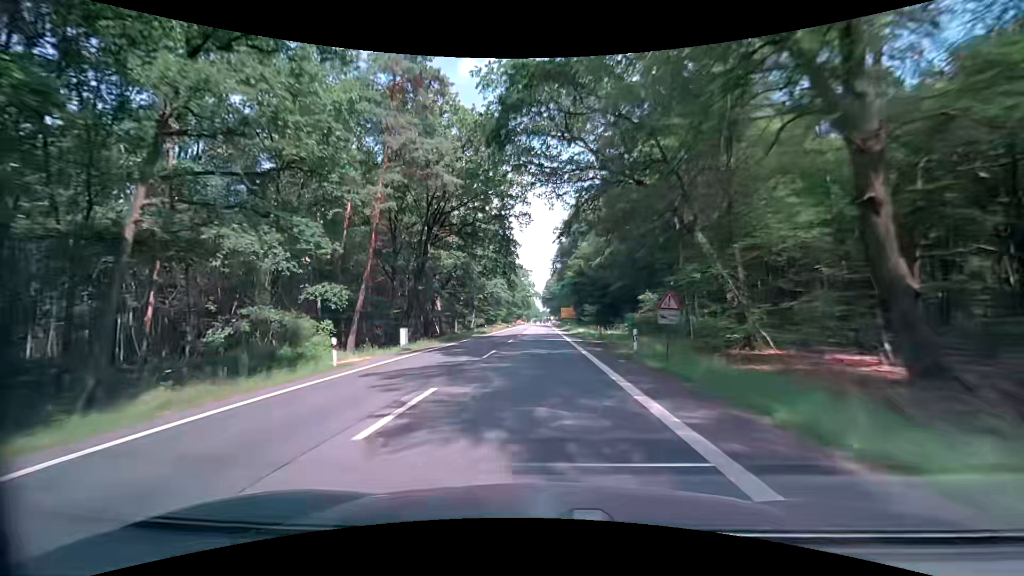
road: secondary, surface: asphalt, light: Day
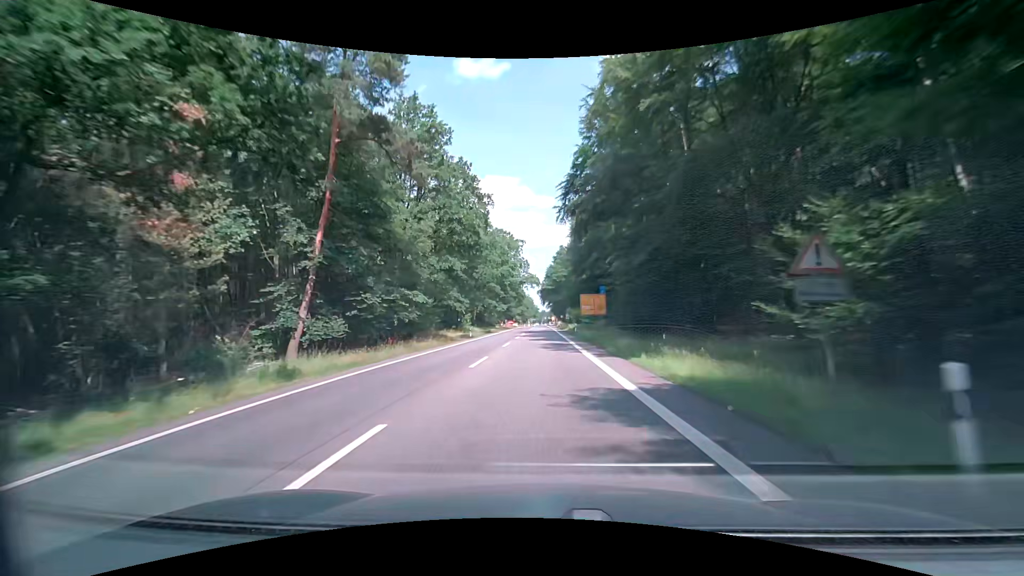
(-0.2, +63.8) m; 0°
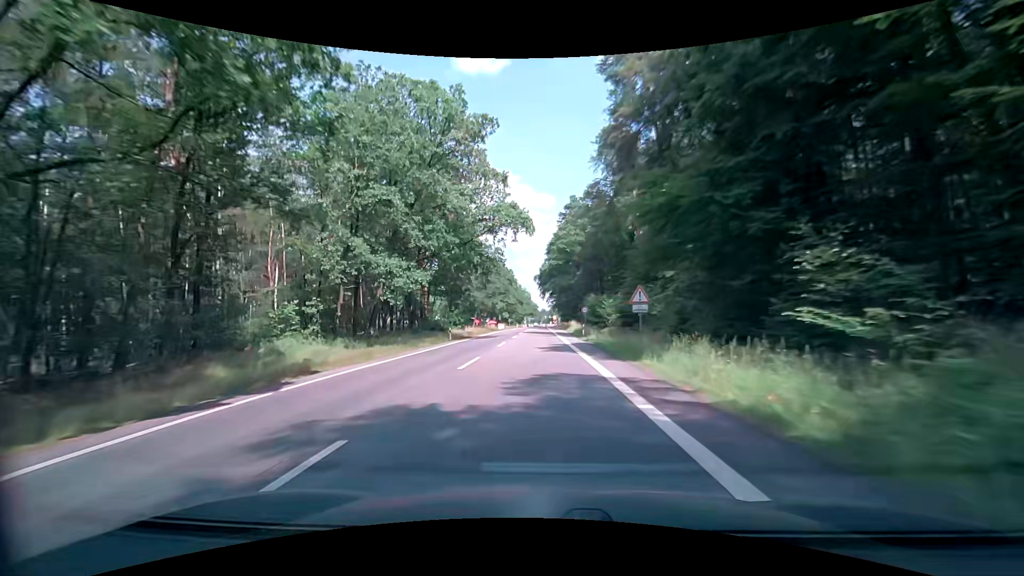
(+0.5, +61.4) m; 0°
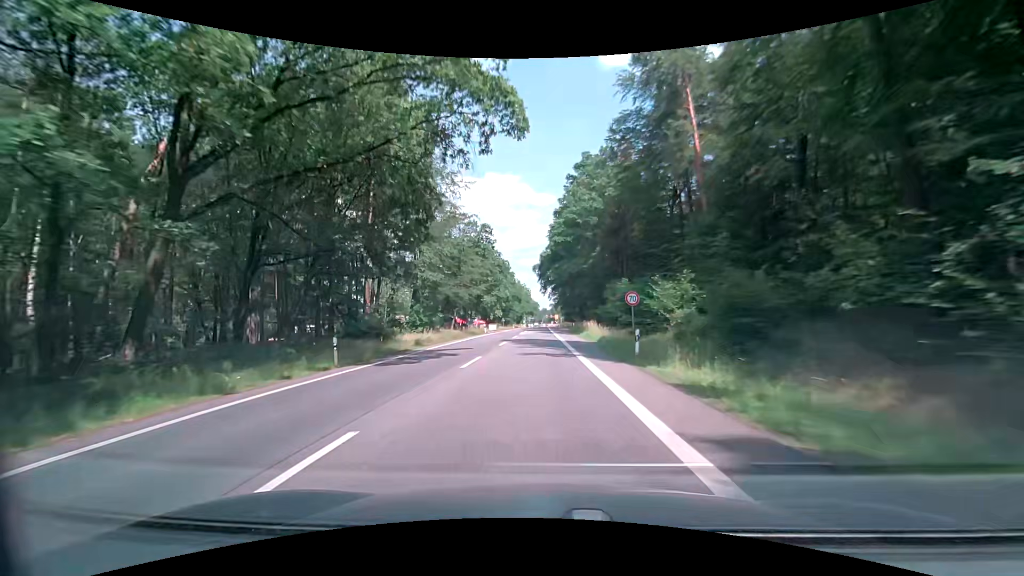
(0.0, +23.9) m; 0°
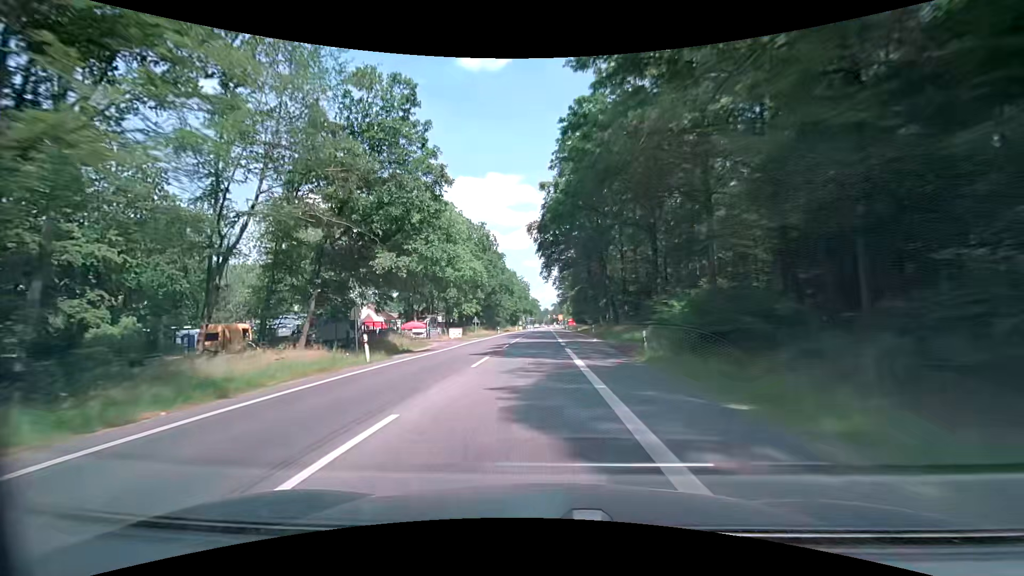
(0.0, +46.6) m; 0°
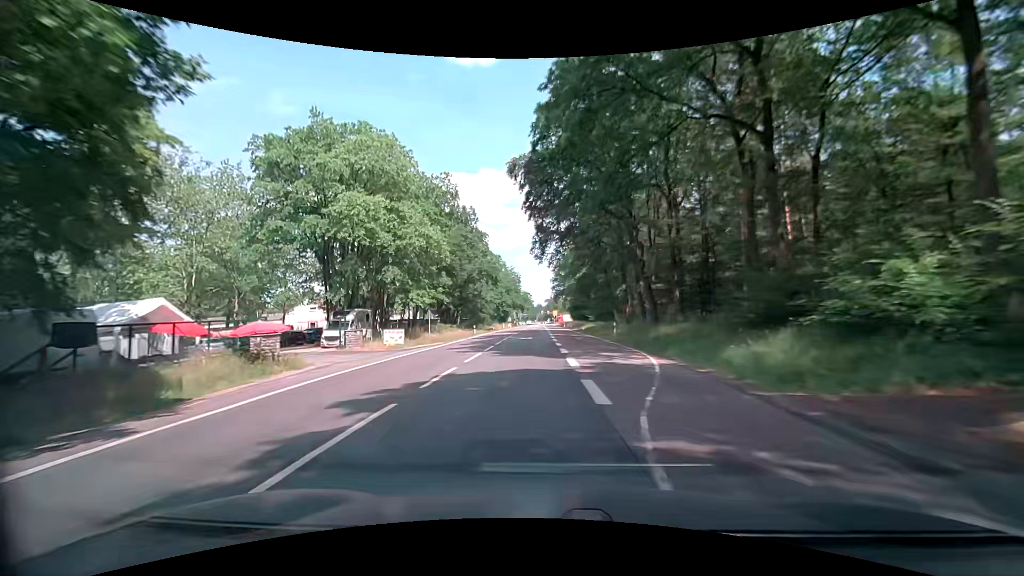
(+0.3, +22.8) m; +2°
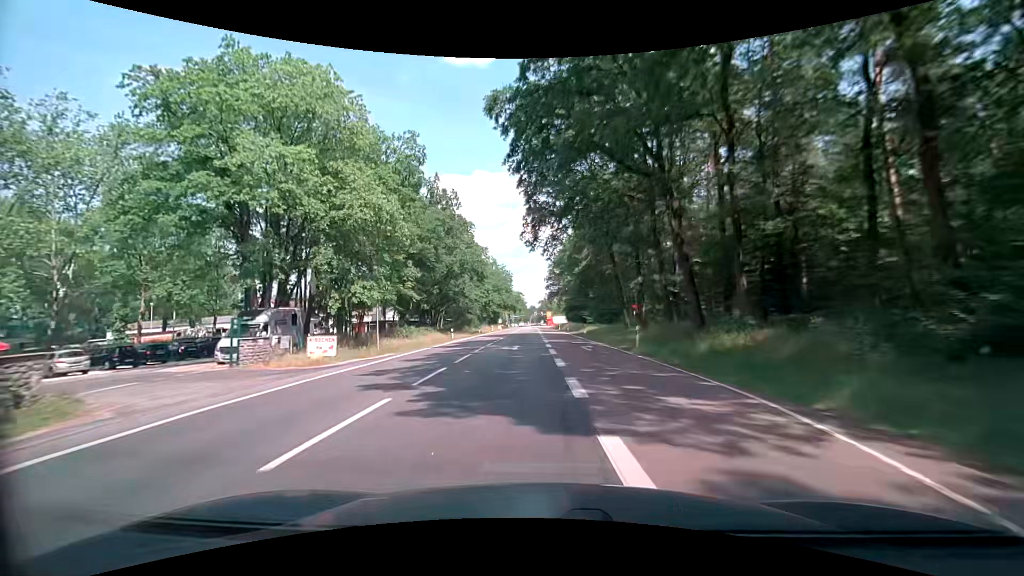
(0.0, +11.3) m; -1°
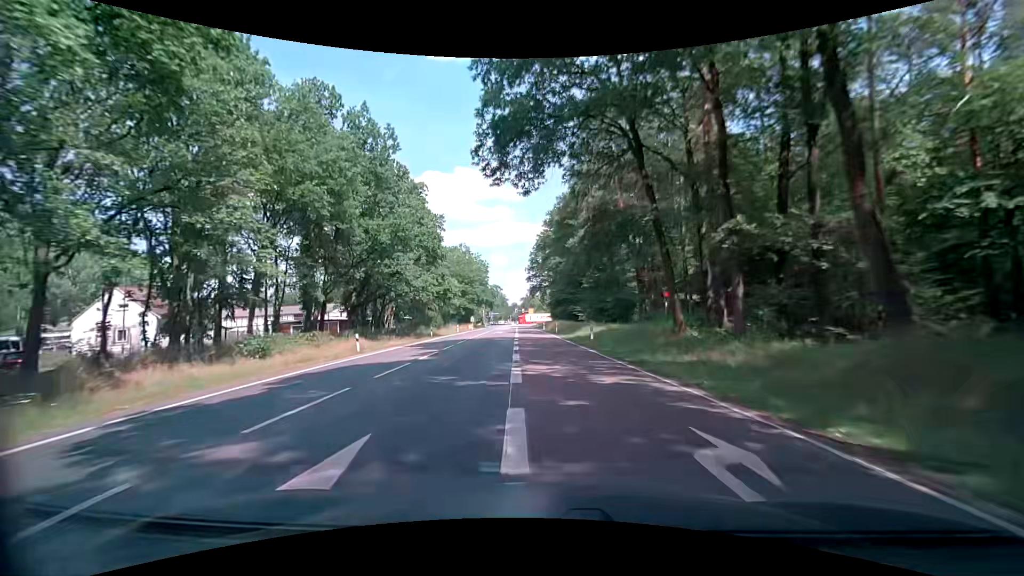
(+0.7, +22.3) m; +3°
(0, +10) (0, +20) (0, +30) (0, +40) (-1, +50) (-1, +60) (-2, +70) (-2, +80) (-3, +90) (-3, +100) m
